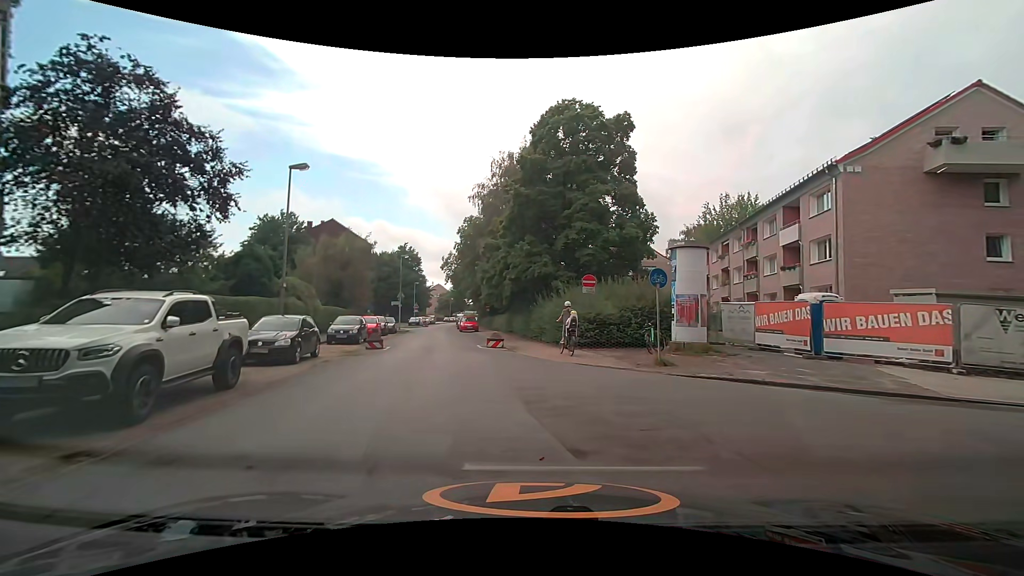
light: Day
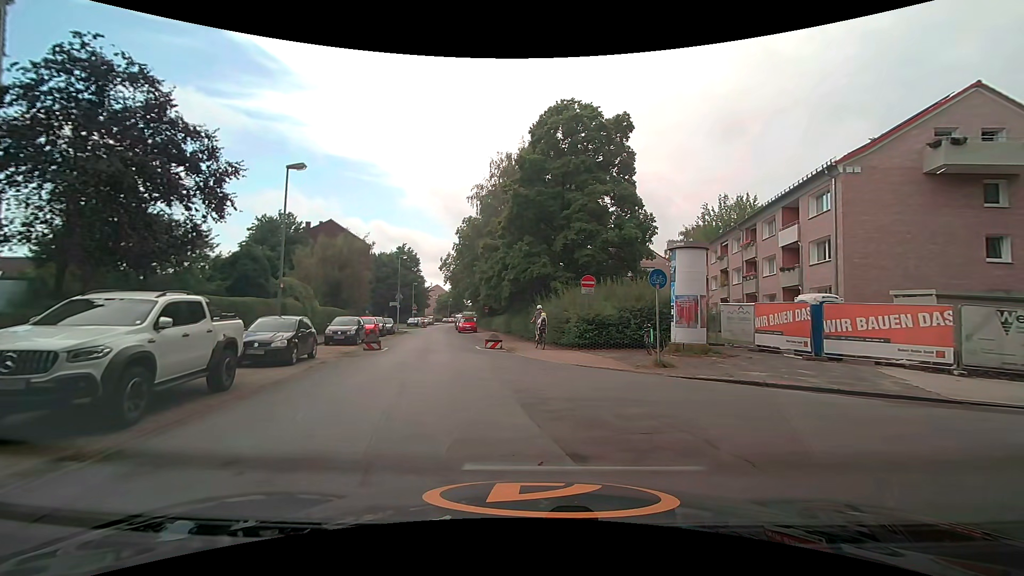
(0.0, +0.2) m; 0°
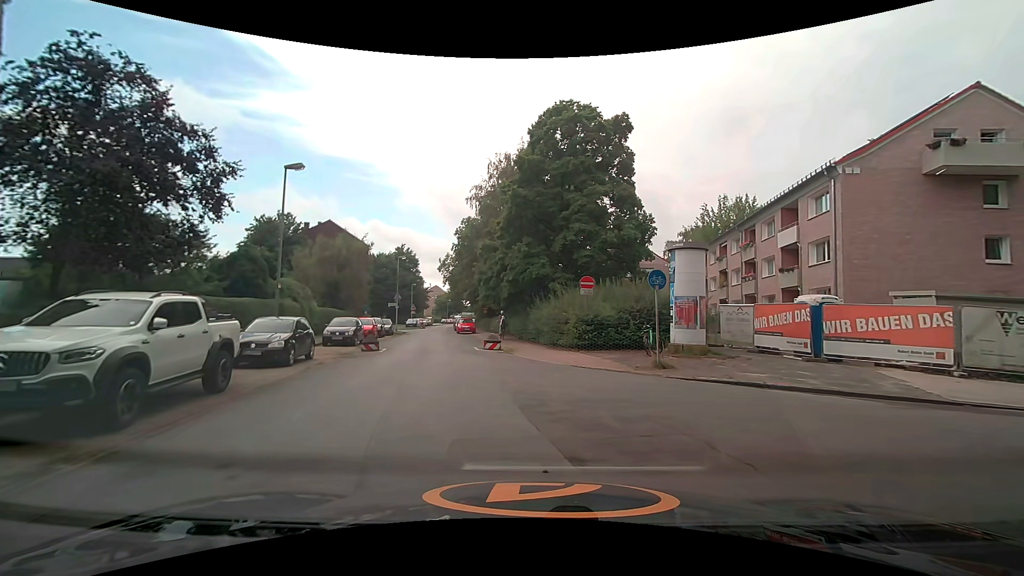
(0.0, +0.1) m; 0°
